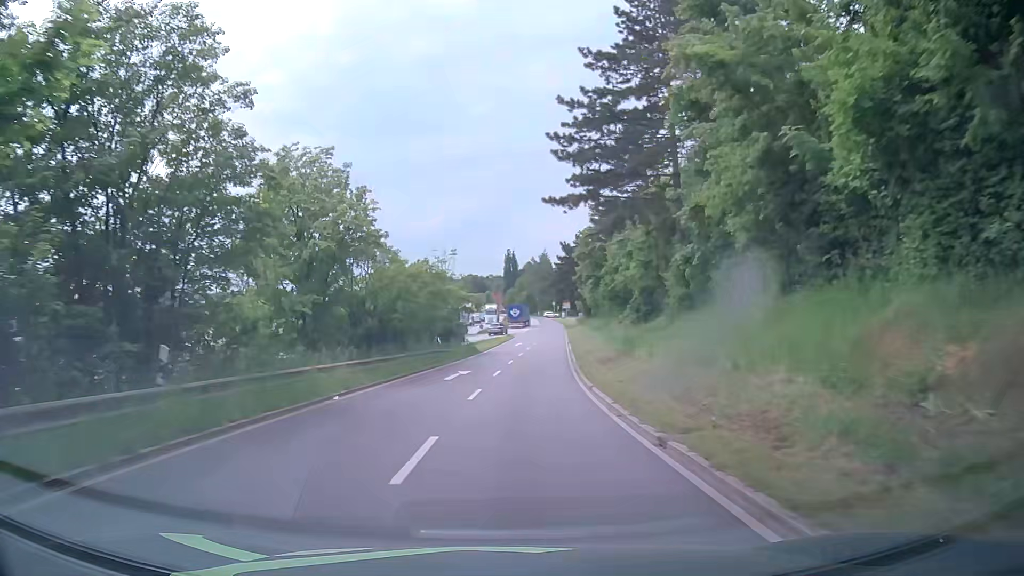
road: primary_link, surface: asphalt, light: Day
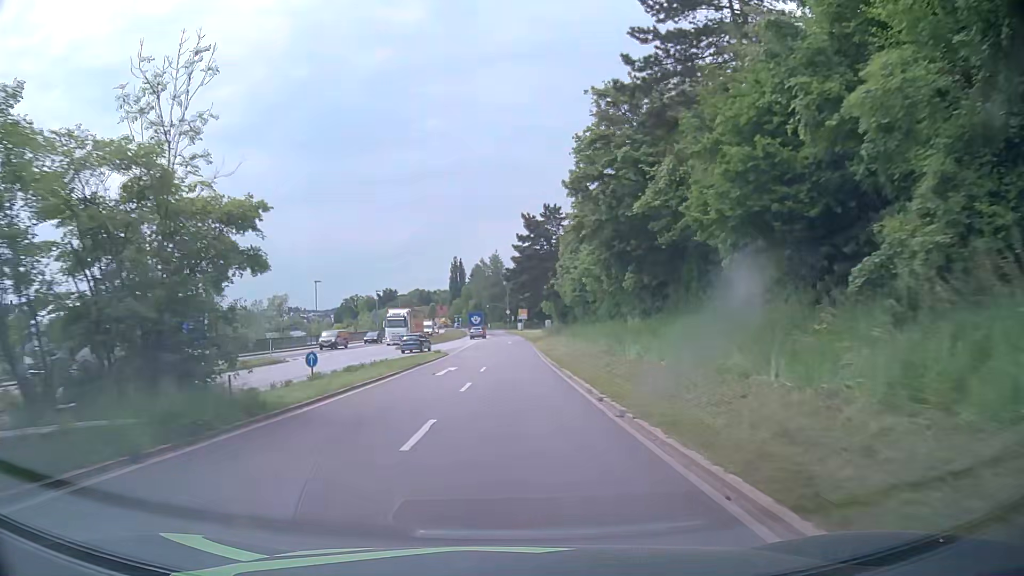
(+1.6, +33.8) m; +5°
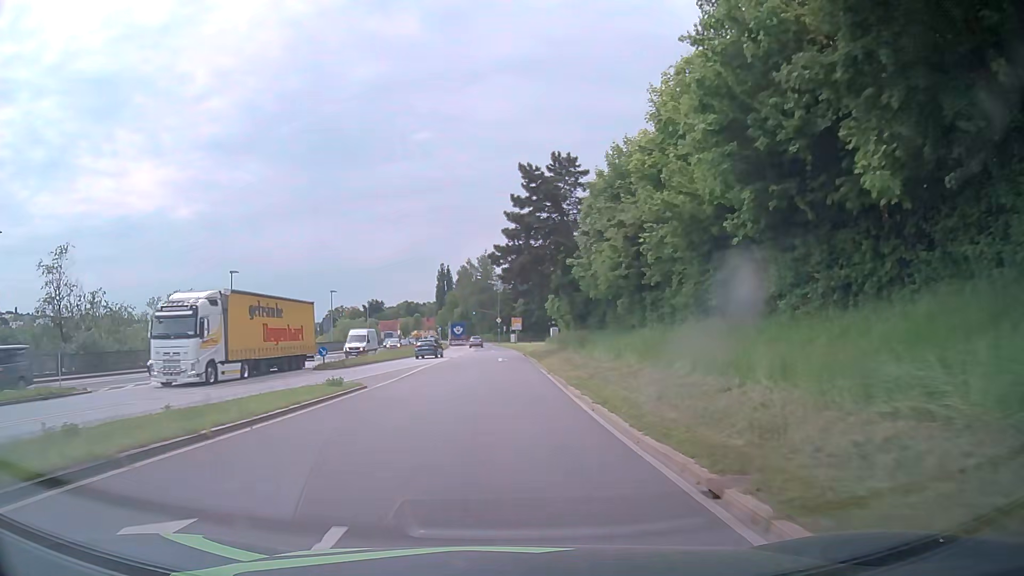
(0.0, +24.6) m; 0°
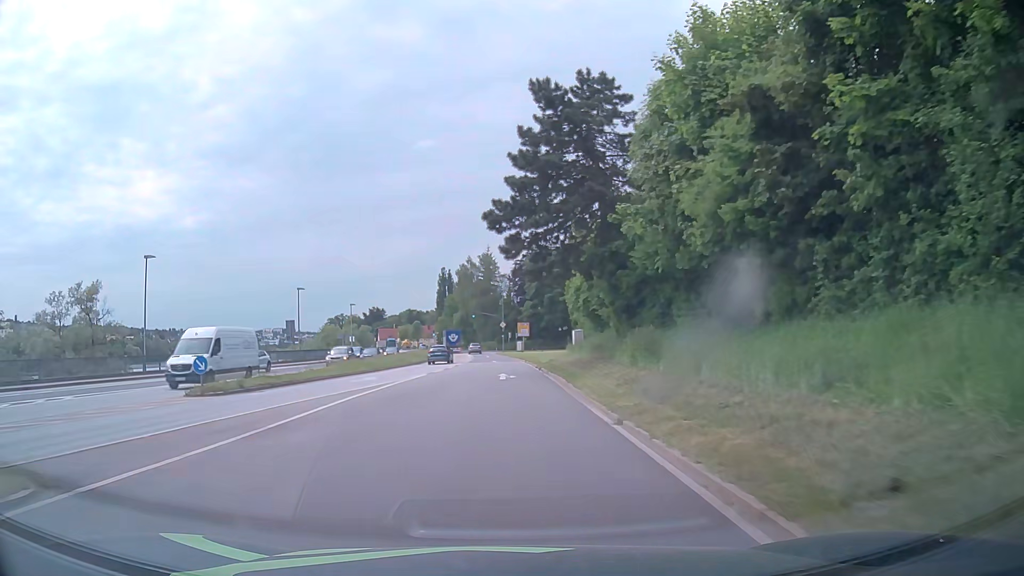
(0.0, +16.4) m; 0°
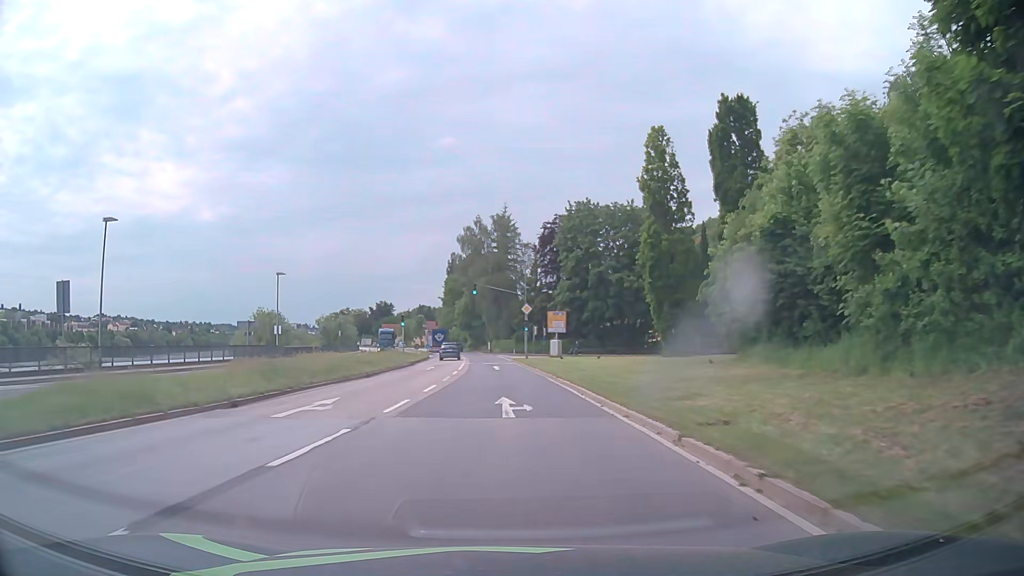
(-0.7, +40.6) m; -2°
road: primary
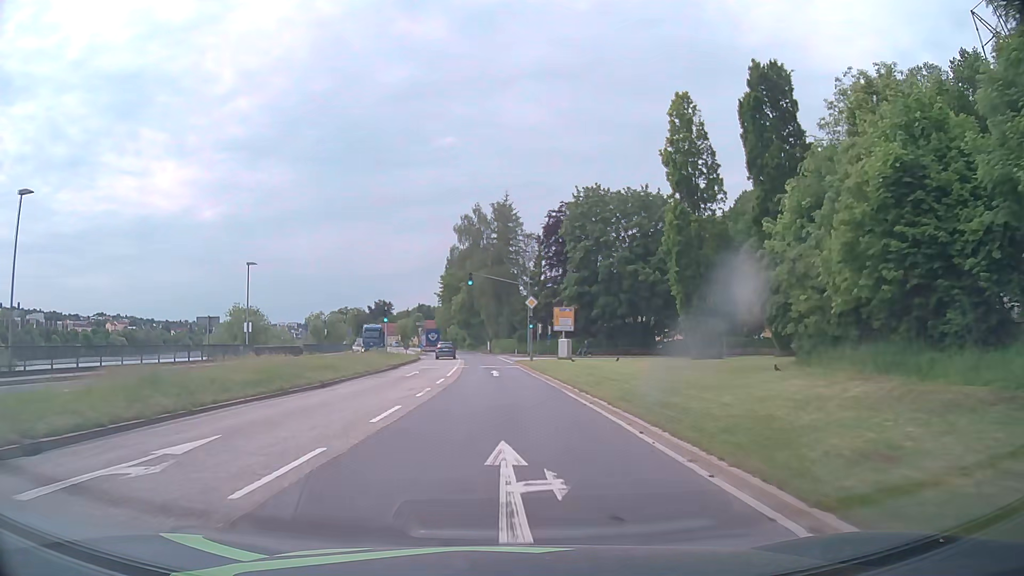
(0.0, +7.7) m; 0°
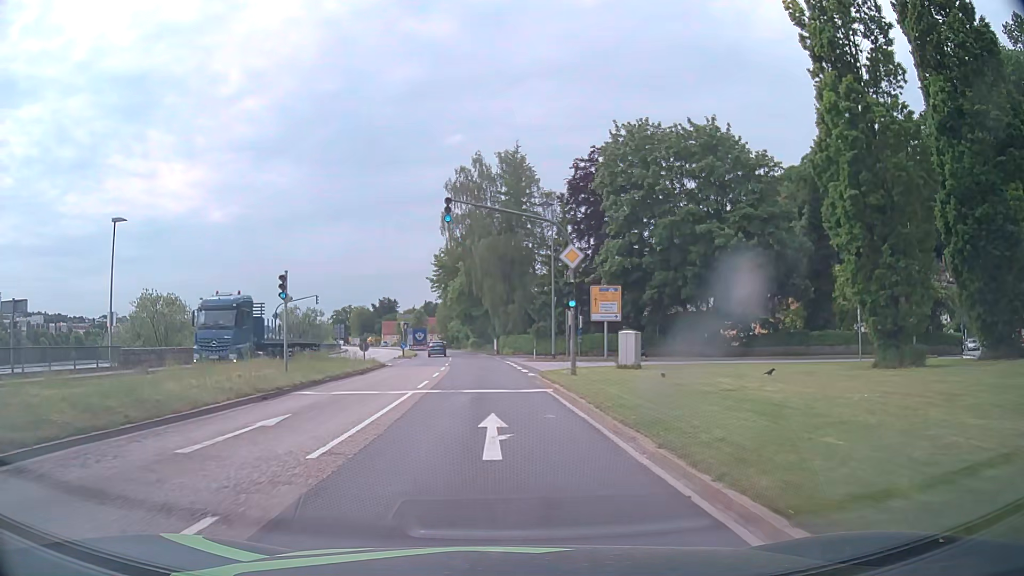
(-0.1, +21.9) m; -1°
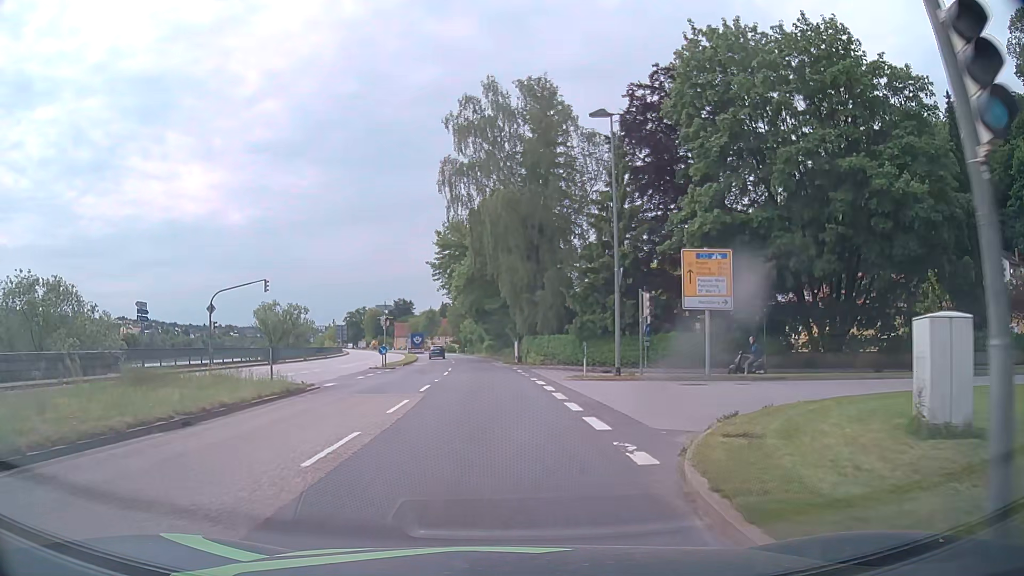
(-0.3, +18.3) m; -2°
(+1, +10) (+6, +18) (+16, +20) (+25, +17) (+35, +17) (+43, +23) (+49, +31) (+56, +39) (+62, +47) (+67, +55) m
